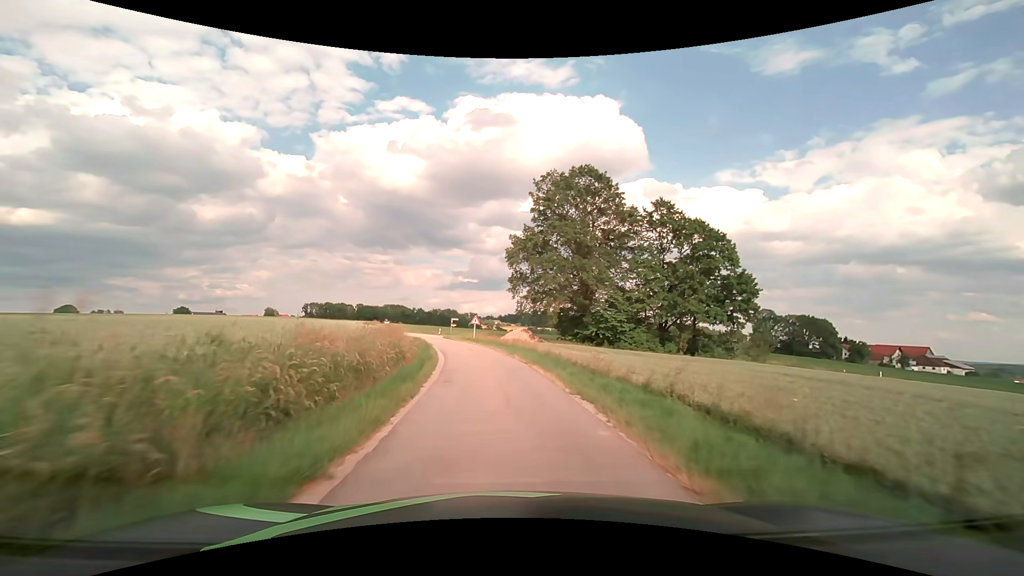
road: unclassified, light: Day
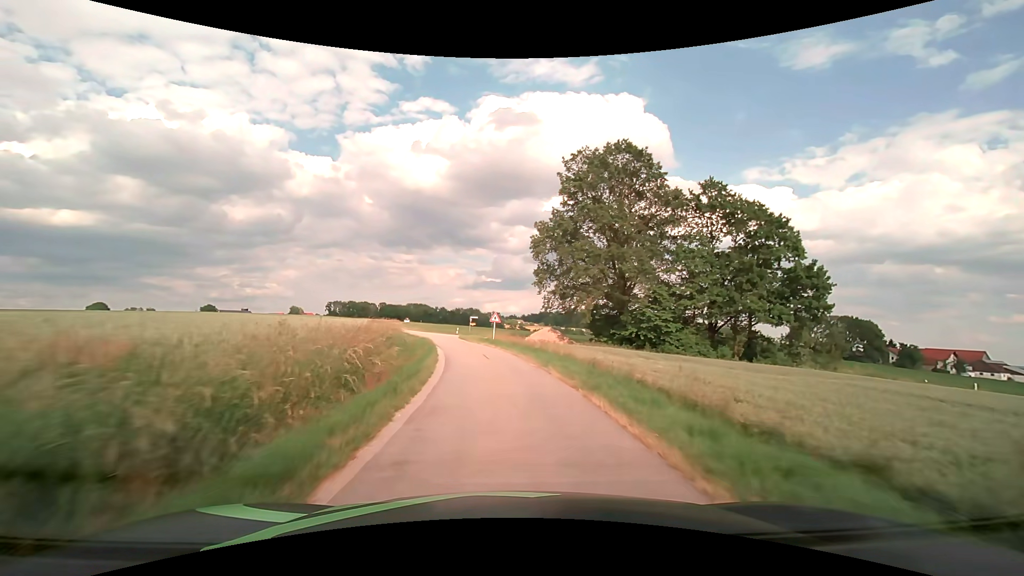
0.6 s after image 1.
(-0.2, +8.0) m; -3°
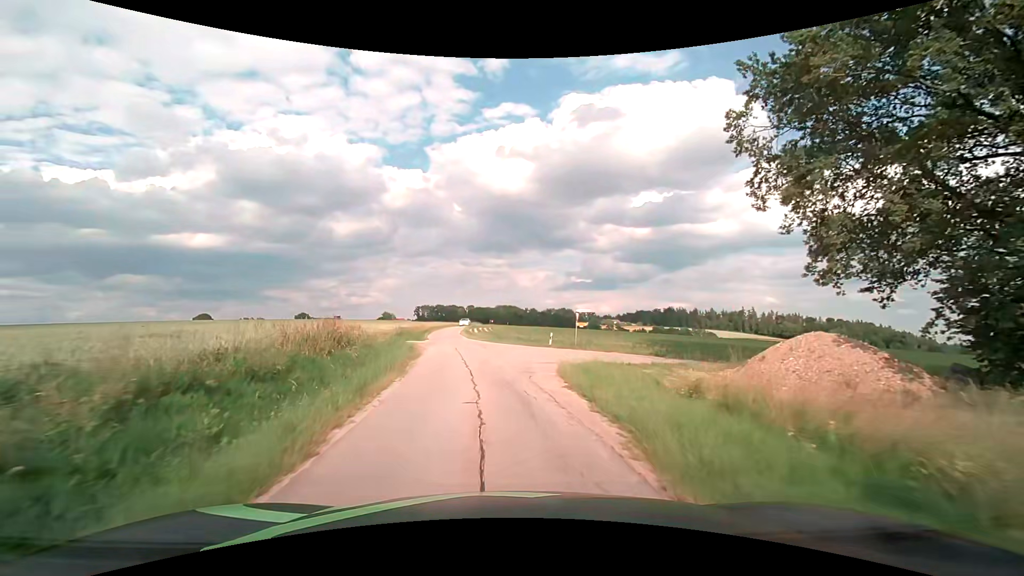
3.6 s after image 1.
(-3.4, +36.7) m; -10°
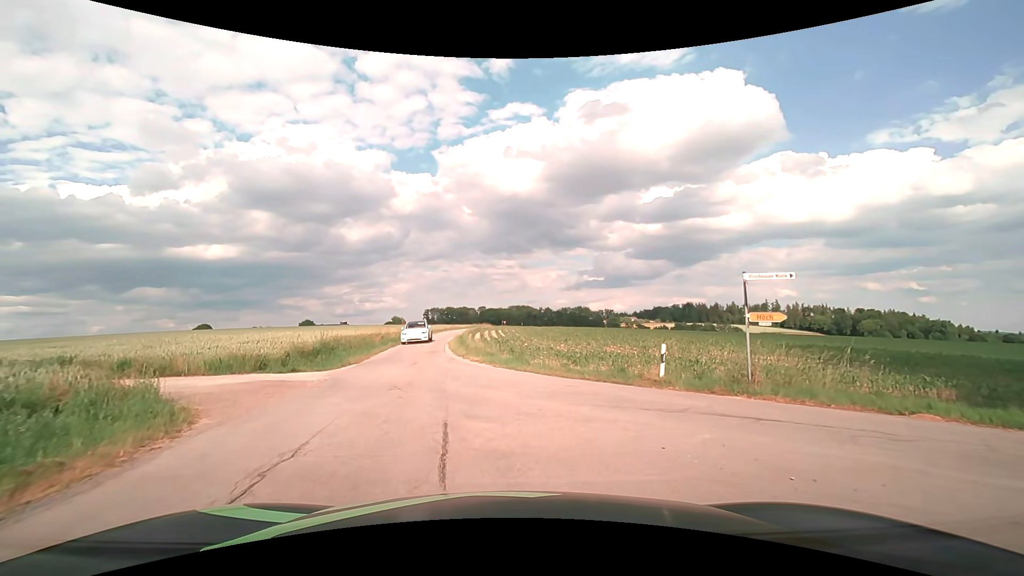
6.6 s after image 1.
(-0.5, +22.5) m; -2°
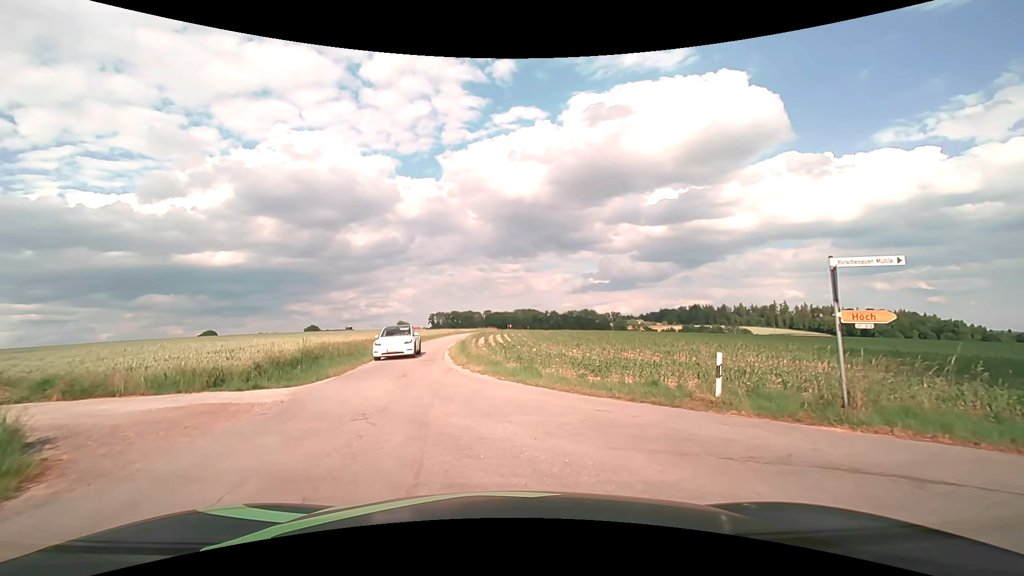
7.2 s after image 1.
(0.0, +2.9) m; -1°
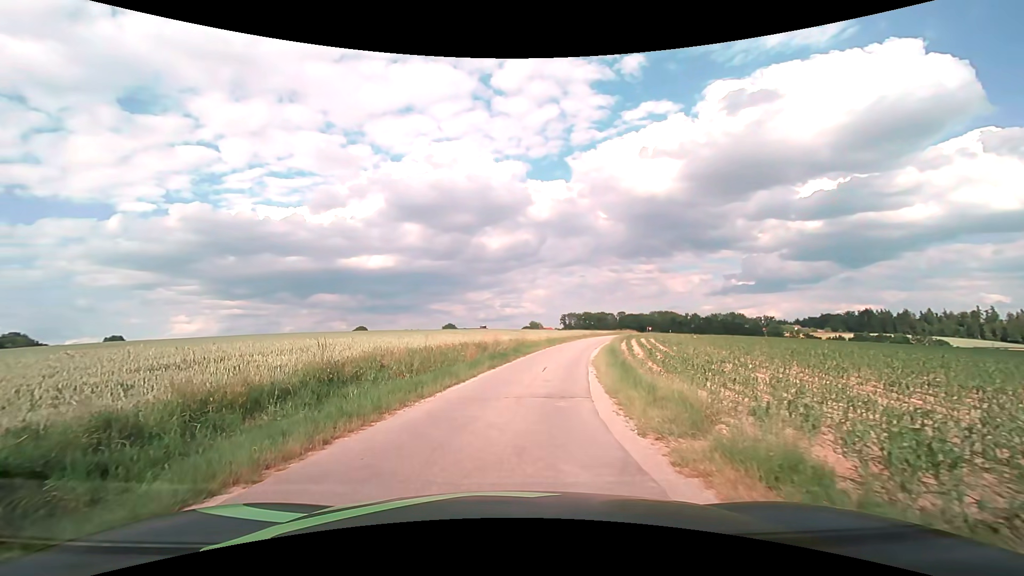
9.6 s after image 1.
(-1.3, +12.7) m; -15°
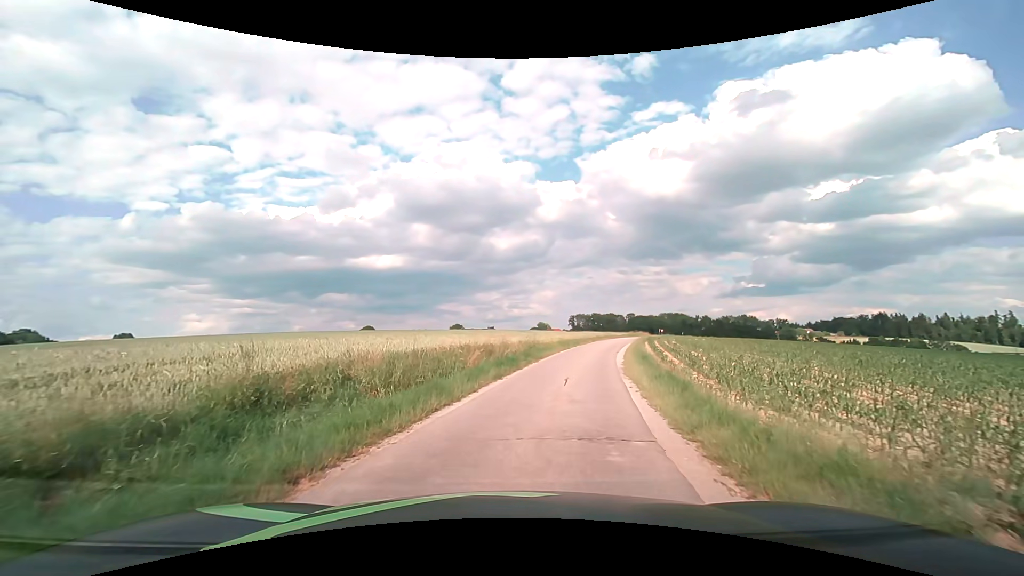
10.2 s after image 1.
(0.0, +3.9) m; -1°
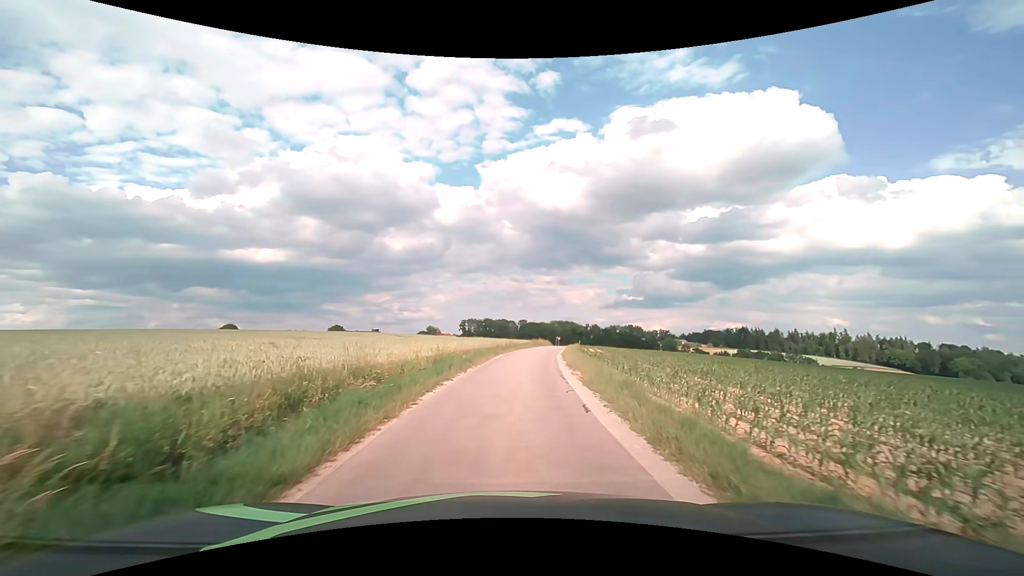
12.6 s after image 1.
(+2.2, +18.8) m; +13°
(0, +10) (+1, +20) (+1, +30) (+2, +40) (+3, +50) (+5, +60) (+7, +70) (+8, +79) (+9, +89) (+11, +99) m
